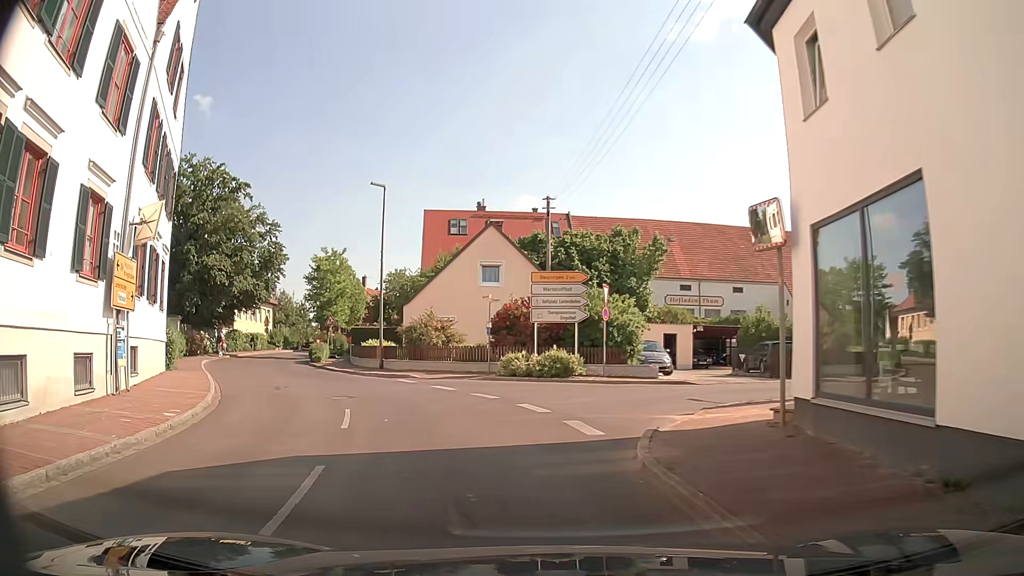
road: tertiary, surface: asphalt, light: Day
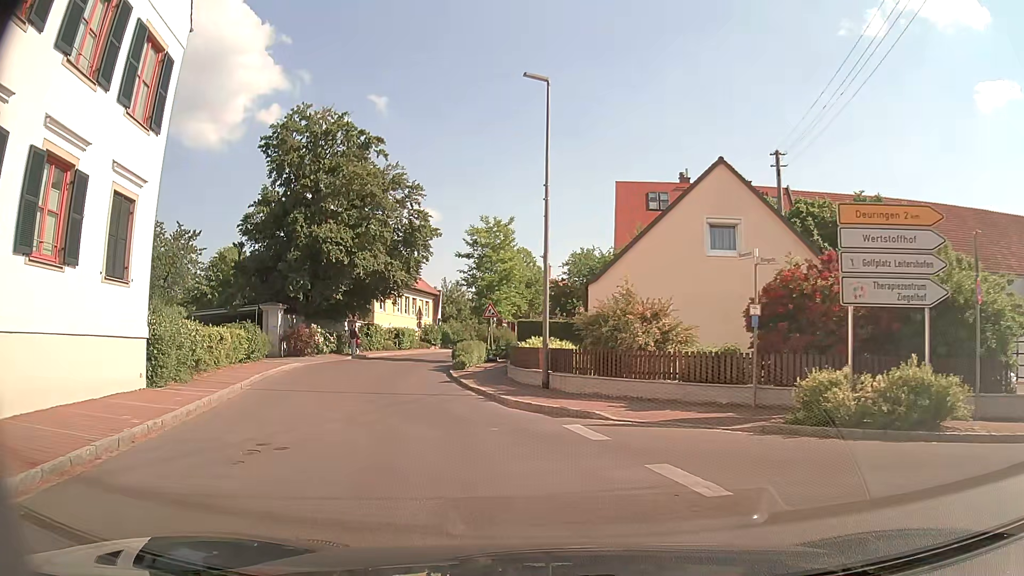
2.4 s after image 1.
(-1.5, +12.1) m; -13°
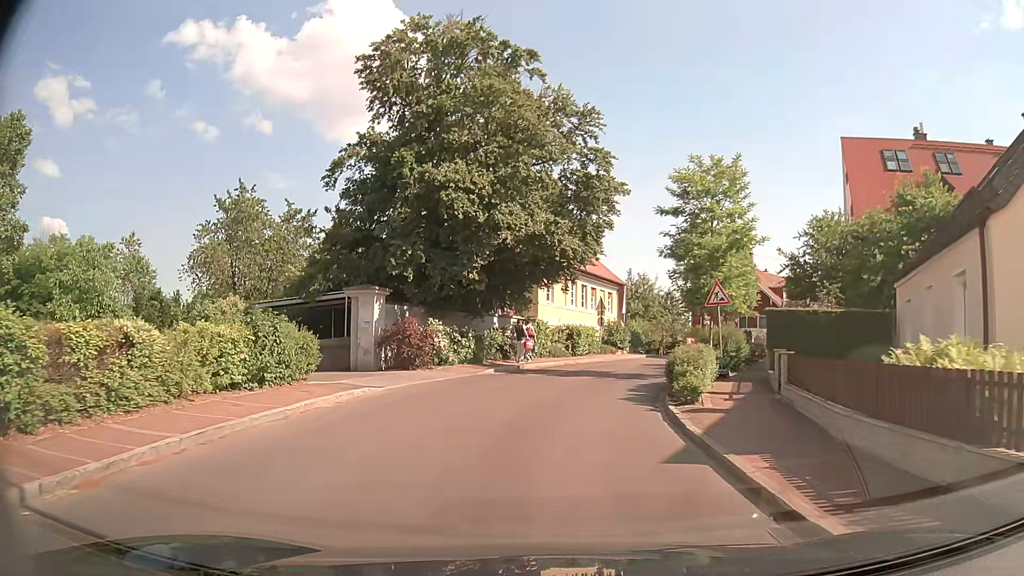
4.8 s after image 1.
(-2.4, +13.2) m; -17°
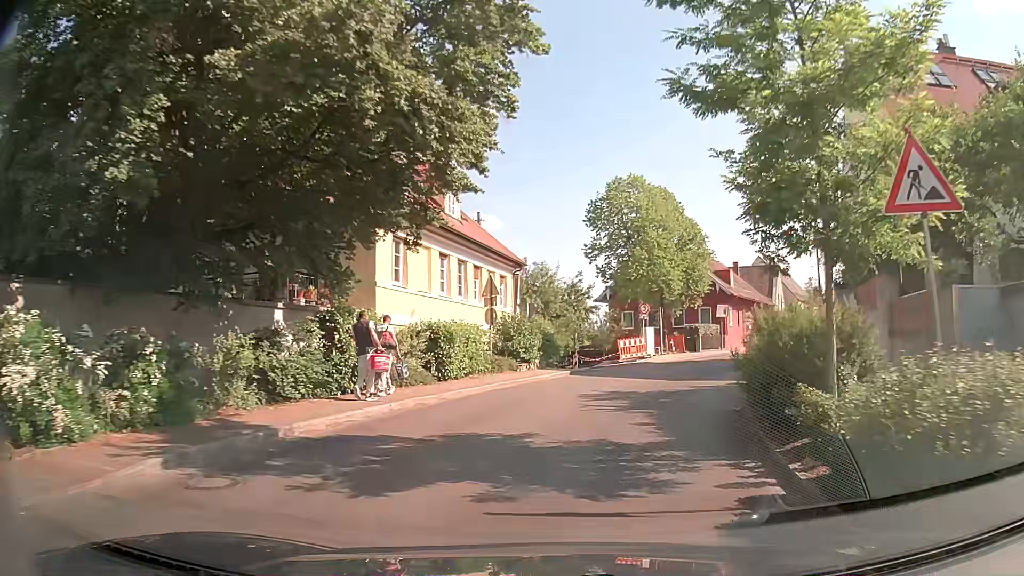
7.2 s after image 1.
(+0.8, +16.1) m; +9°
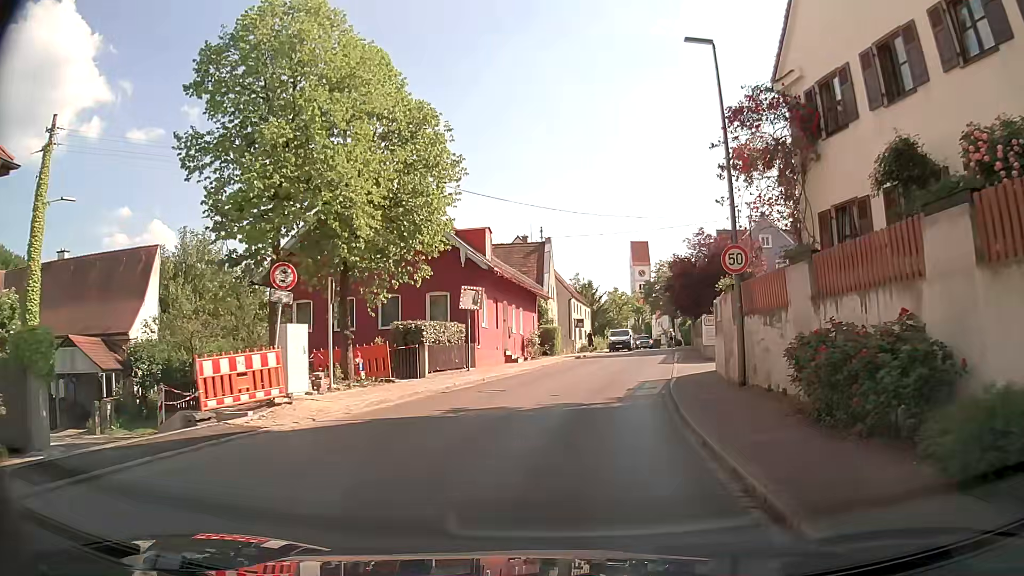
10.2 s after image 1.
(+4.2, +21.4) m; +20°
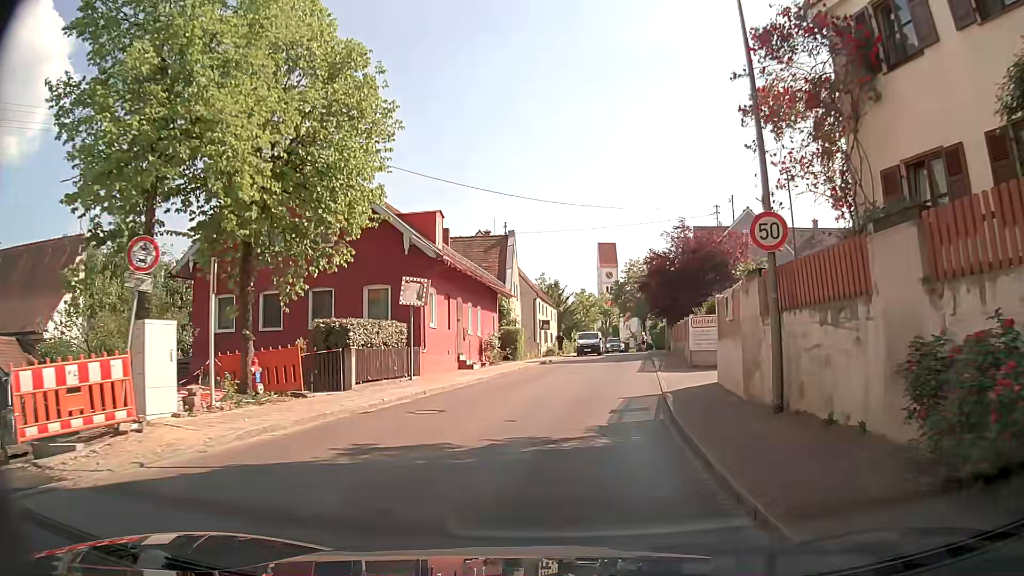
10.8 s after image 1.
(+0.2, +4.3) m; +4°
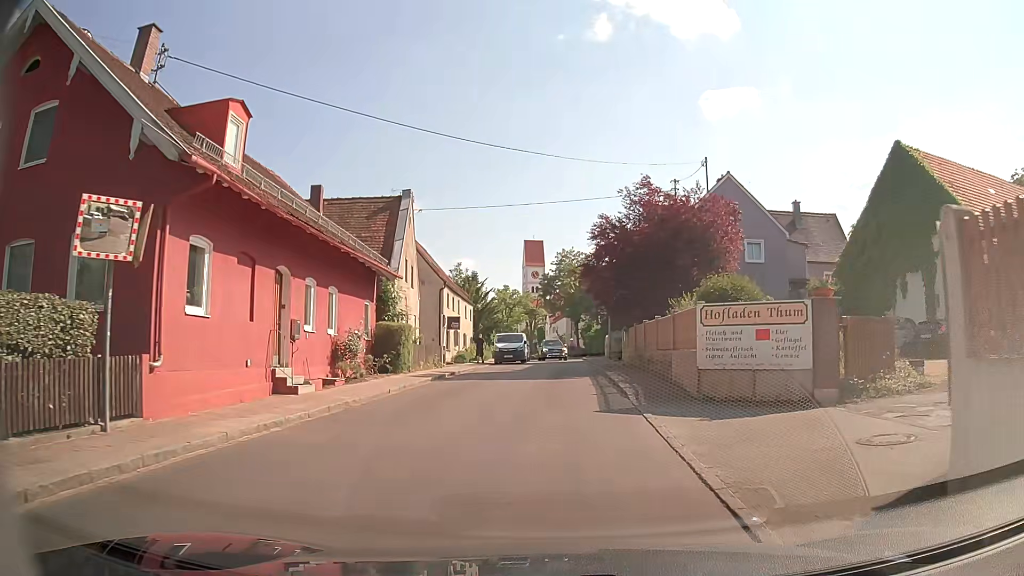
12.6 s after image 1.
(+0.5, +12.0) m; +4°
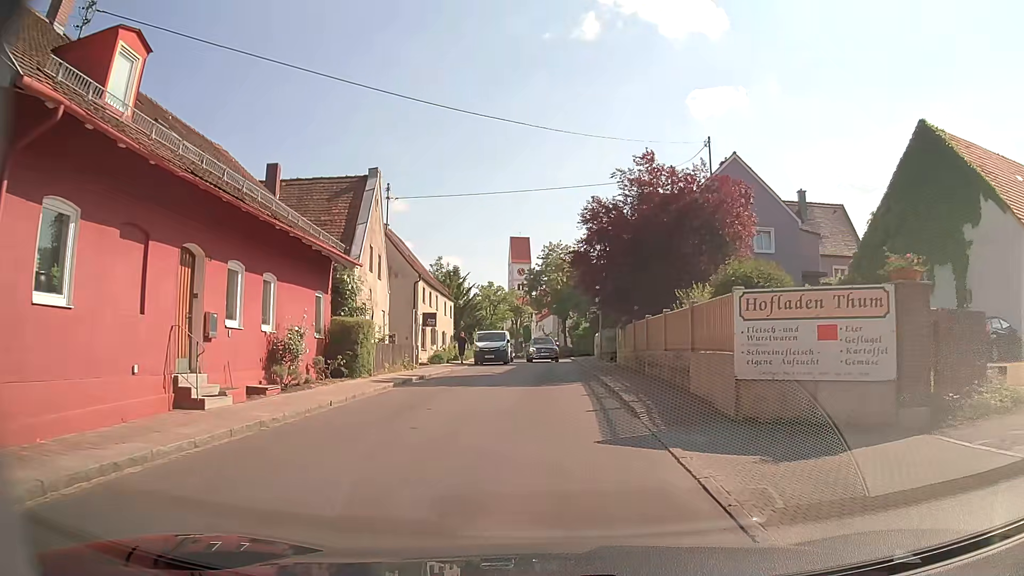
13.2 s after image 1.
(+0.1, +3.7) m; +3°
